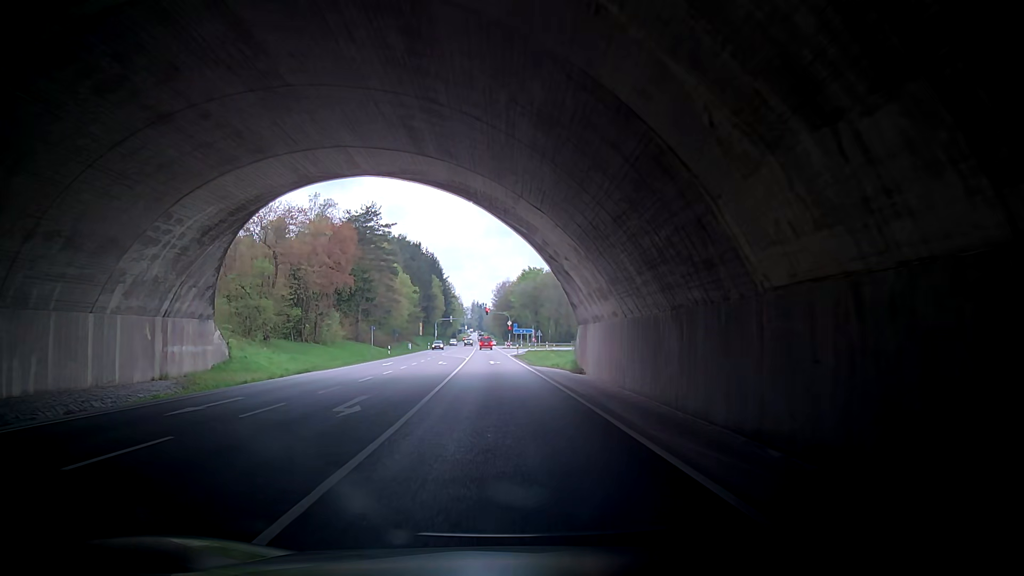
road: primary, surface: asphalt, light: Day
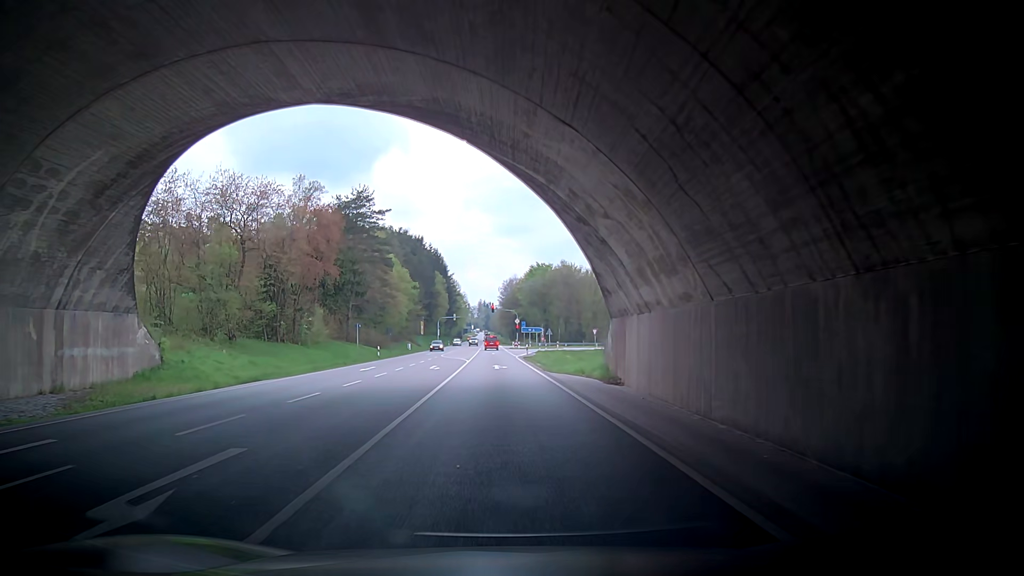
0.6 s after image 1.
(+0.2, +8.8) m; +2°
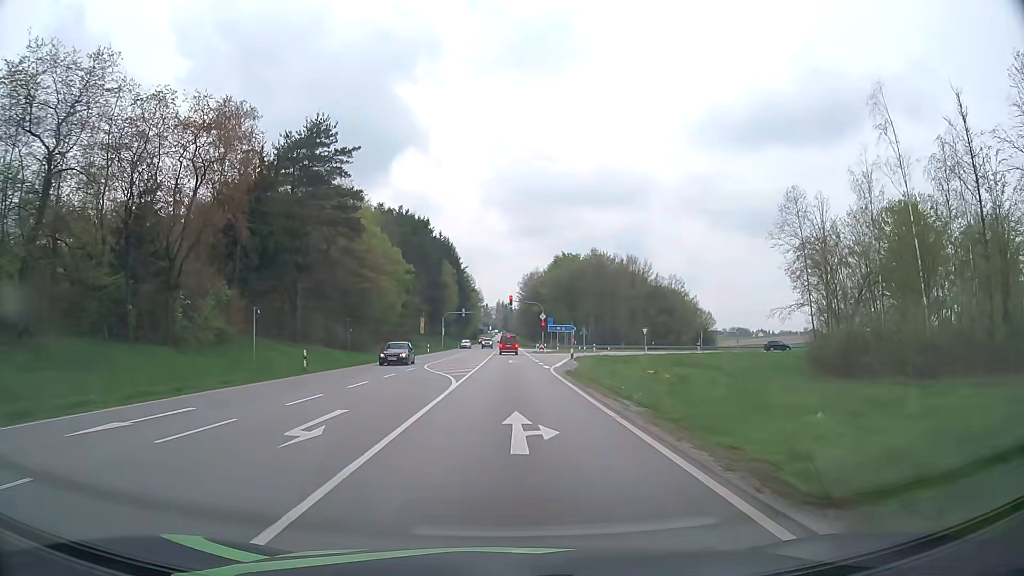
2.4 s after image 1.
(-0.2, +25.0) m; -2°
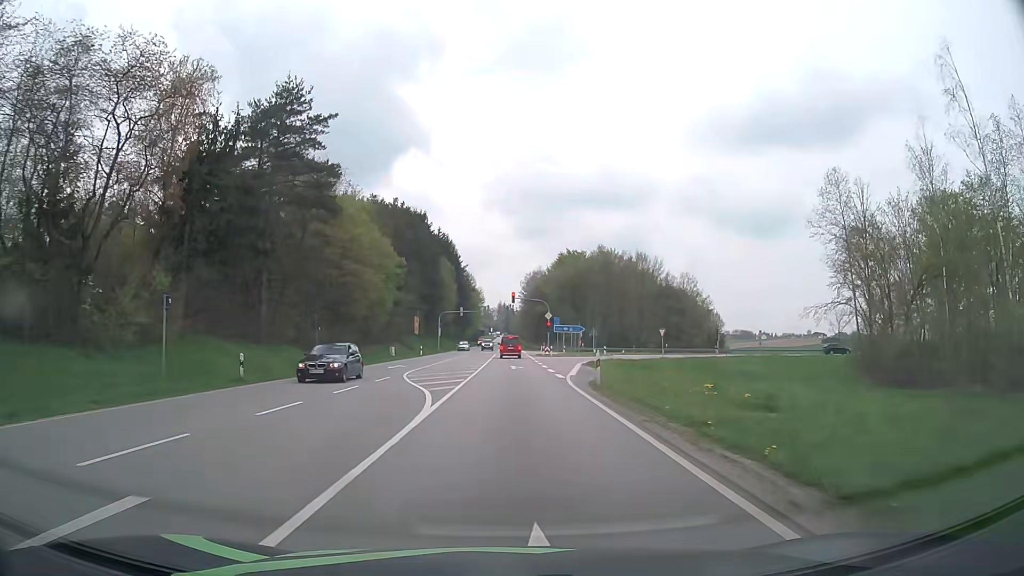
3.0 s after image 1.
(-0.1, +8.0) m; -1°
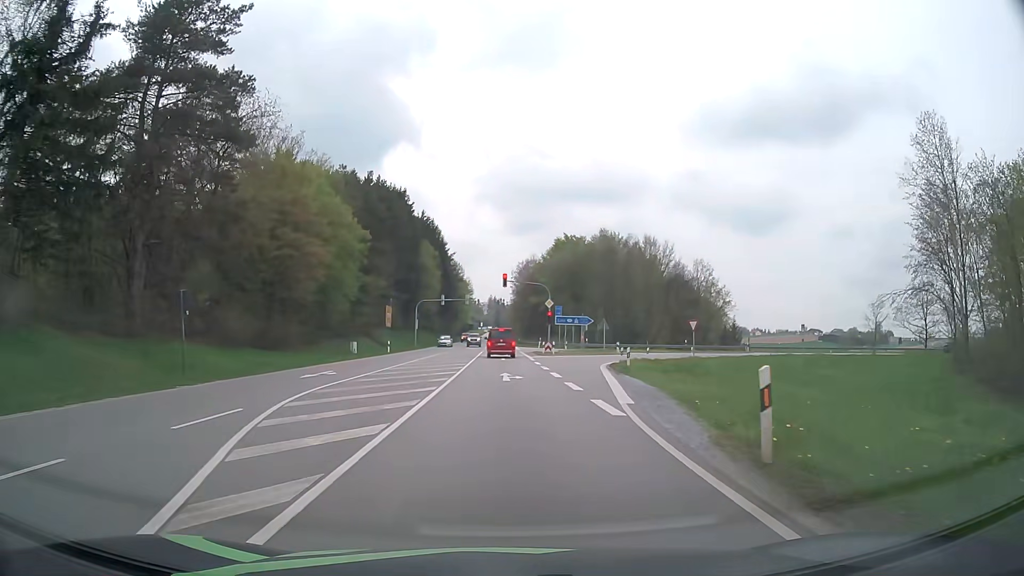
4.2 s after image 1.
(0.0, +14.9) m; +1°
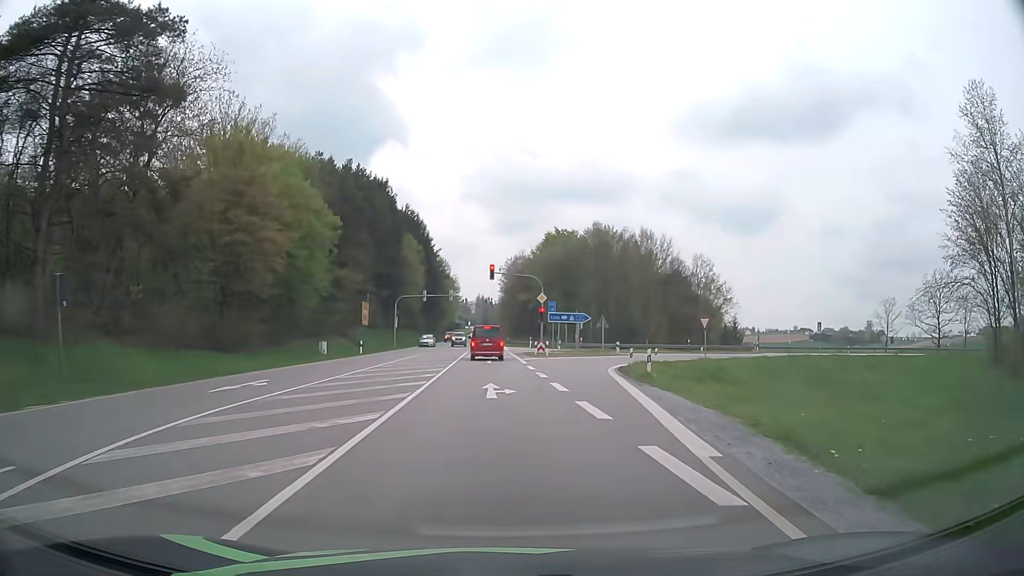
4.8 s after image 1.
(0.0, +6.4) m; +1°
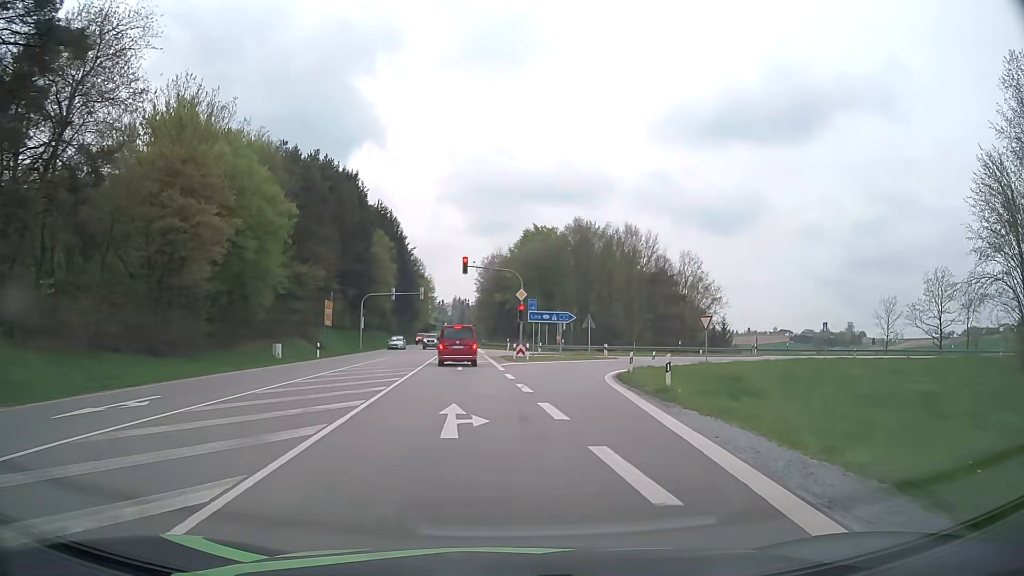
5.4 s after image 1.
(+0.1, +5.7) m; +2°
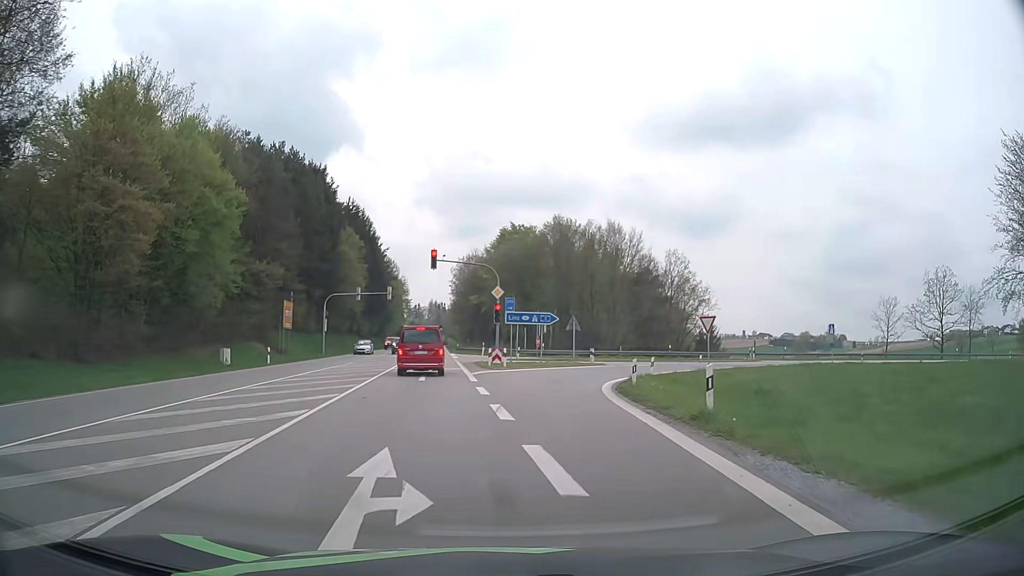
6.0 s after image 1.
(+0.1, +5.5) m; +2°
(0, +10) (+1, +20) (+2, +30) (+6, +39) (+12, +47) (+21, +53) (+30, +55) (+40, +57) (+50, +58) (+60, +58) m
